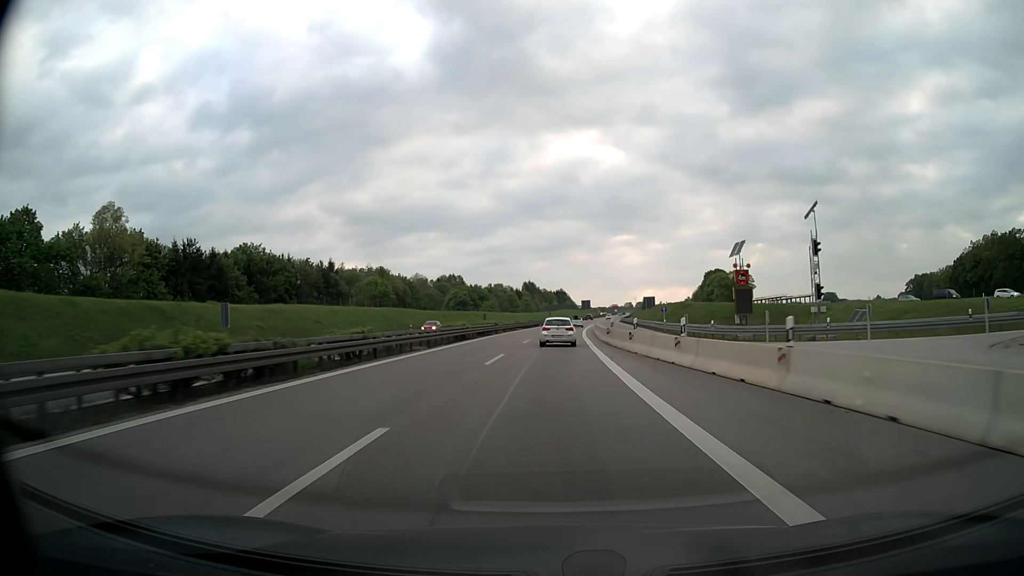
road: motorway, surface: asphalt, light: Day
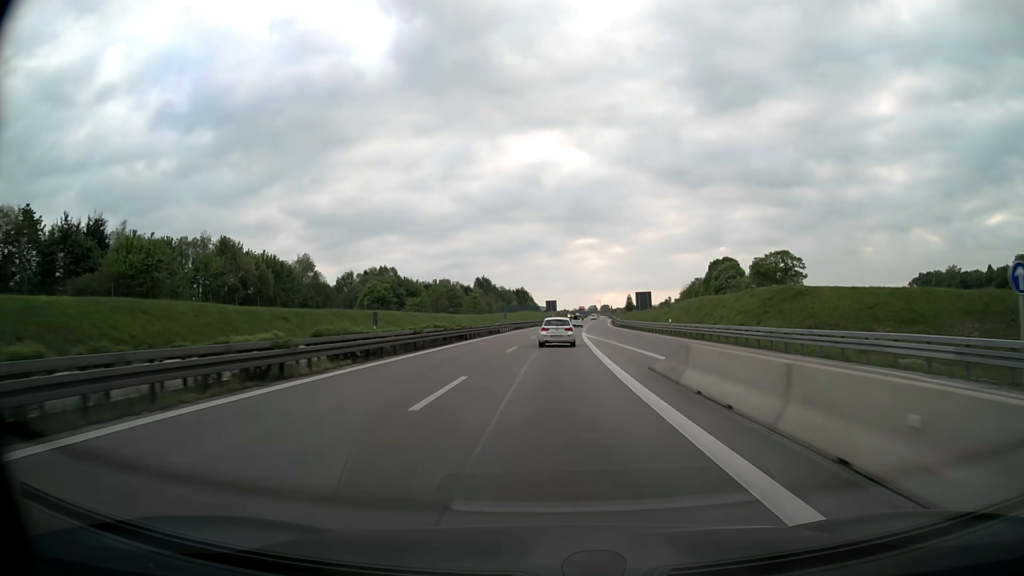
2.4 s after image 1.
(+1.8, +64.8) m; +3°
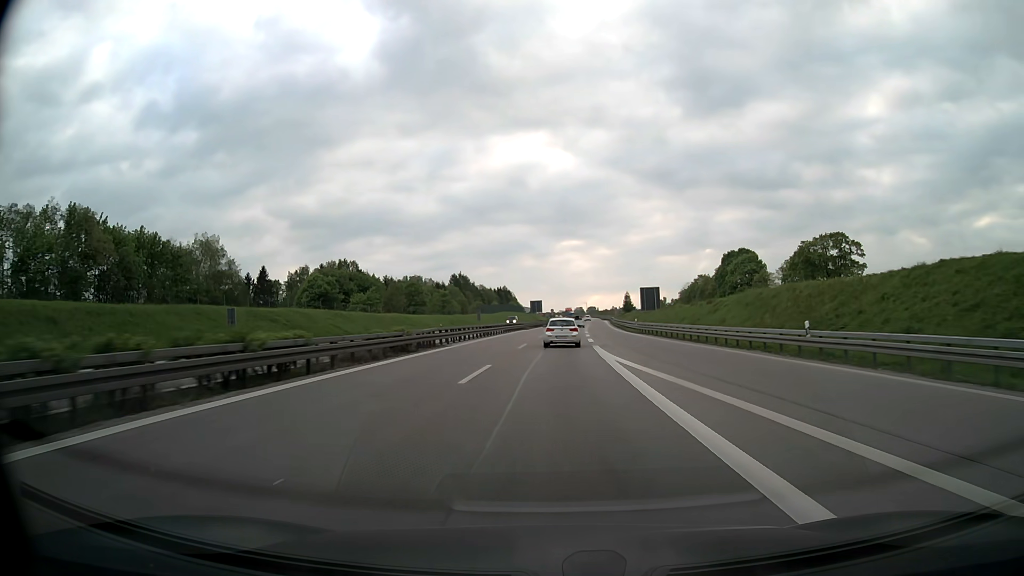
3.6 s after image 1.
(+0.4, +32.3) m; +1°
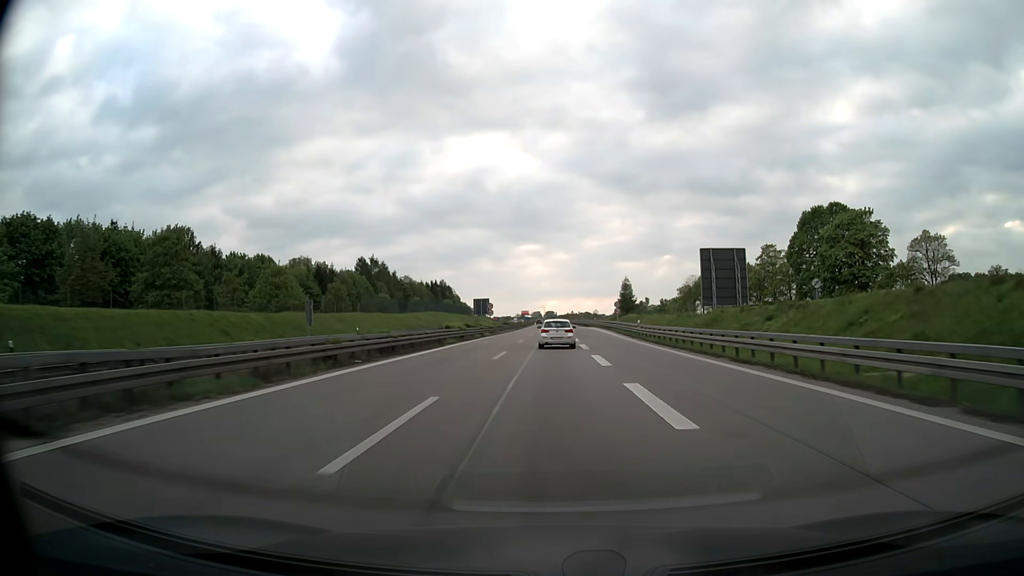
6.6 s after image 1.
(+2.8, +80.9) m; +4°
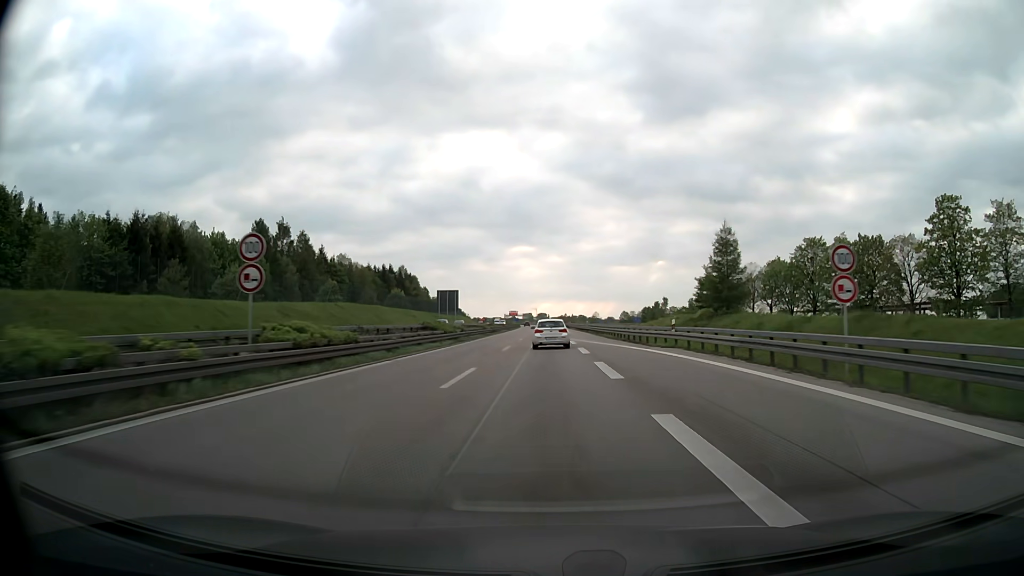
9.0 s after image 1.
(+0.7, +64.9) m; +1°
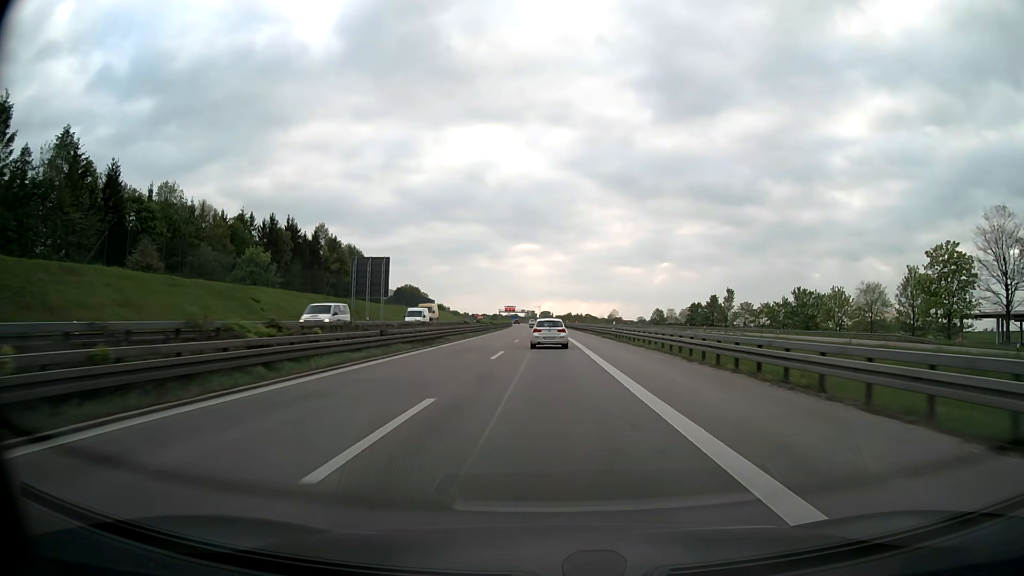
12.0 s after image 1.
(-0.1, +81.2) m; 0°
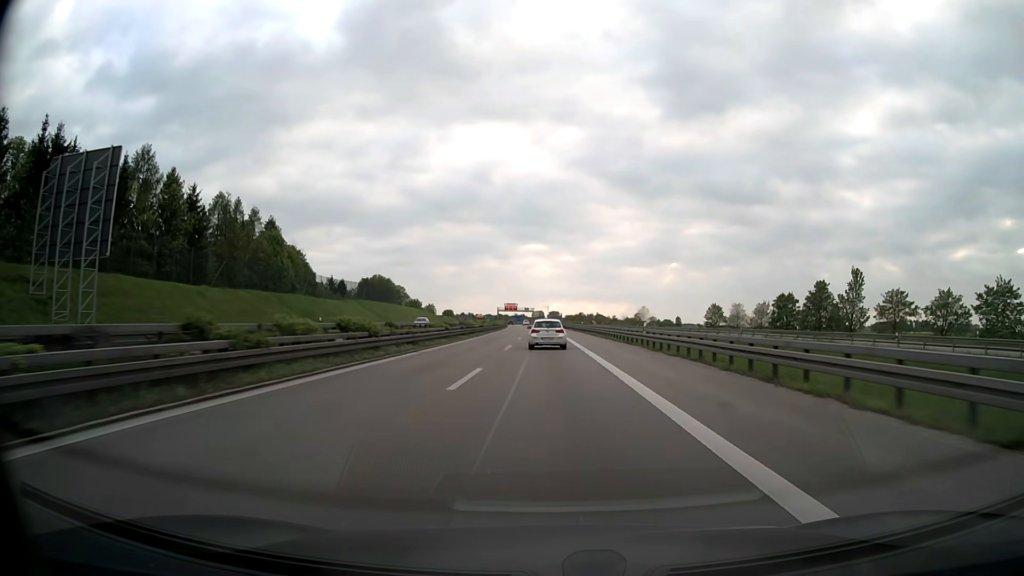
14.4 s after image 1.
(-0.3, +65.2) m; -1°
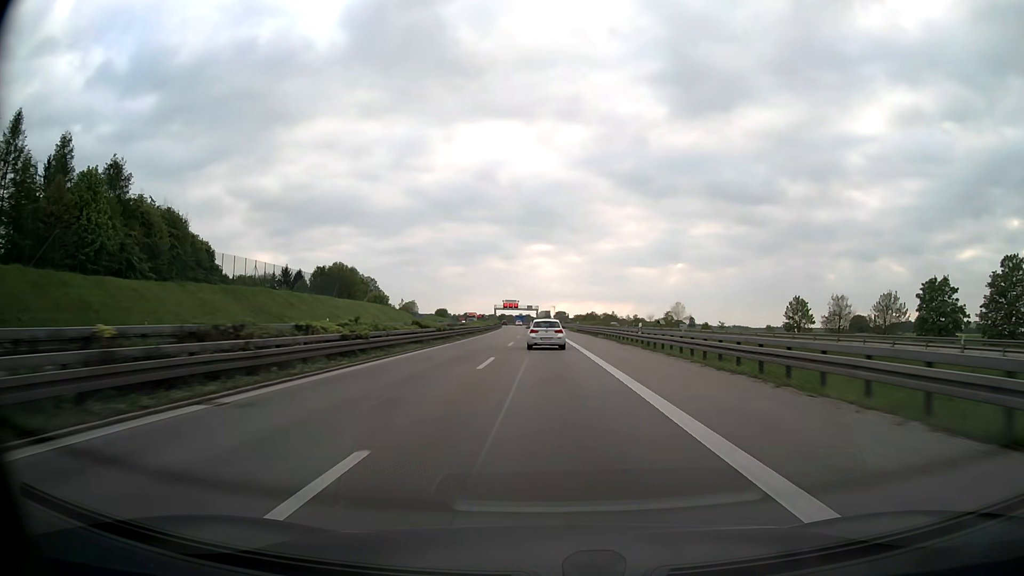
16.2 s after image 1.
(-0.2, +48.9) m; -1°
(0, +10) (0, +20) (0, +30) (0, +40) (0, +50) (-1, +60) (-1, +70) (-1, +80) (-1, +90) (-2, +100) m
